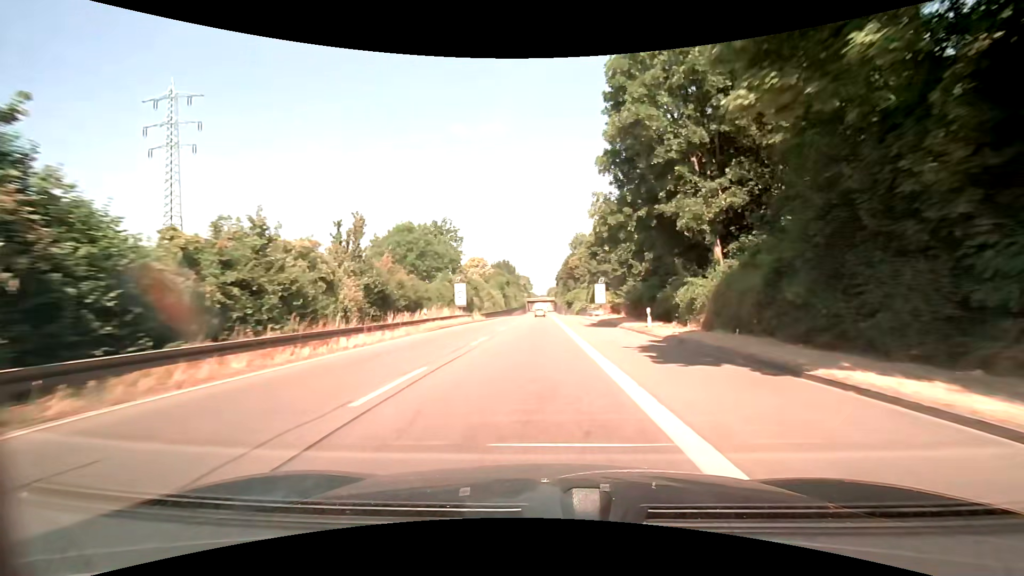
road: trunk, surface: asphalt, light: Day
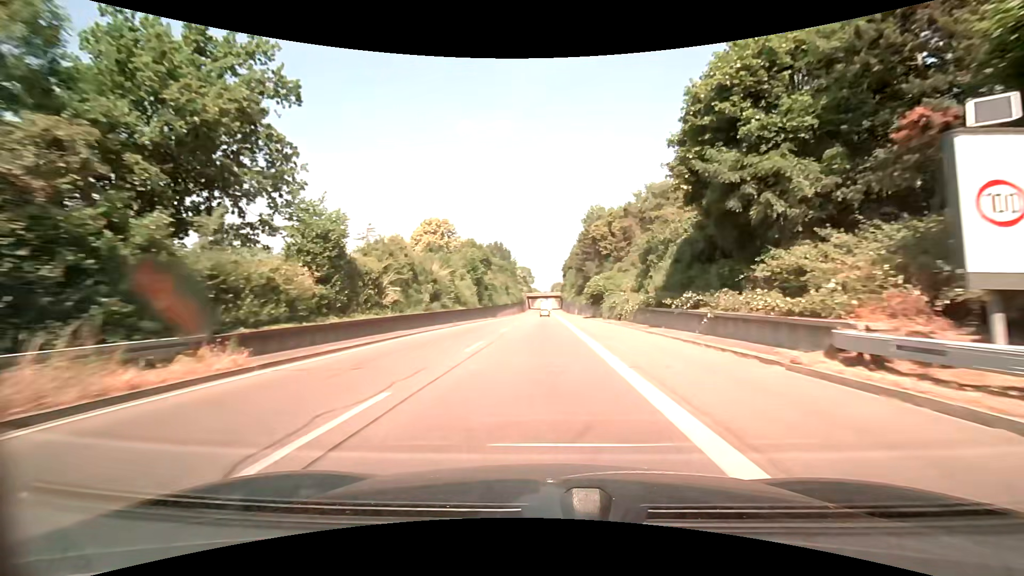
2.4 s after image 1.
(-0.4, +48.8) m; 0°
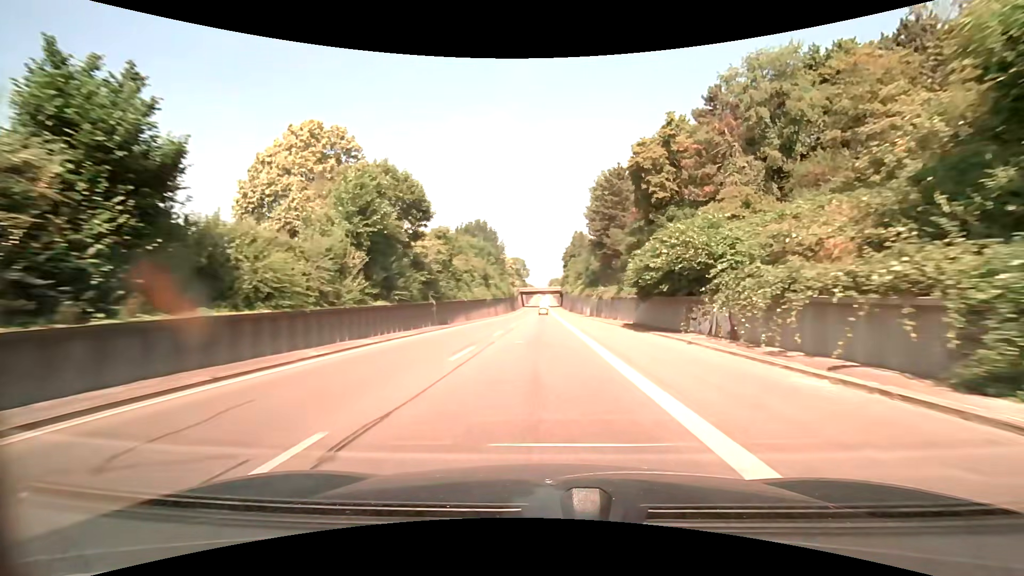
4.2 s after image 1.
(+0.1, +36.6) m; 0°
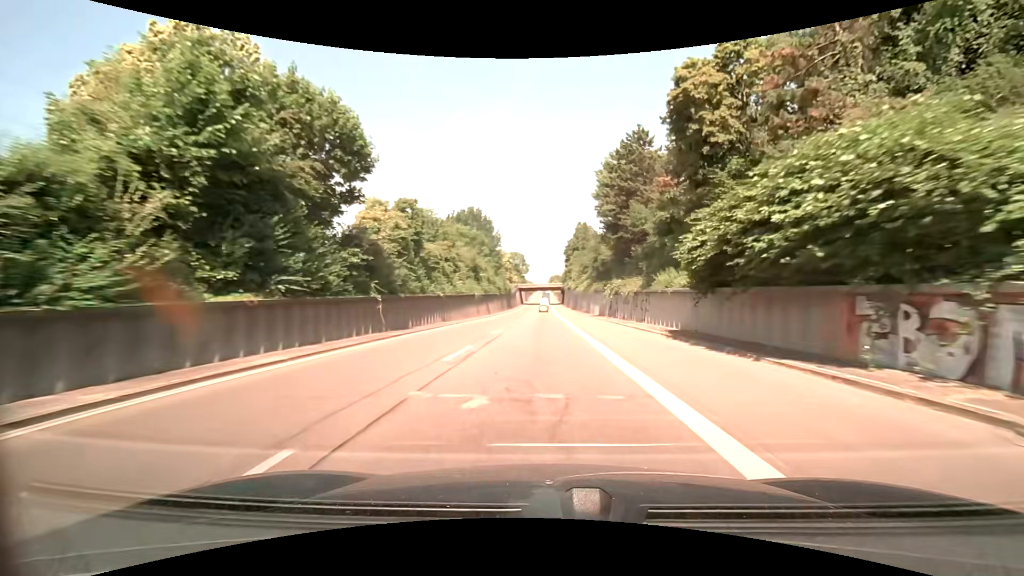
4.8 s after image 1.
(0.0, +12.2) m; 0°
(0, +10) (0, +20) (0, +30) (0, +40) (0, +50) (0, +60) (0, +70) (0, +80) (0, +90) (0, +100) m
